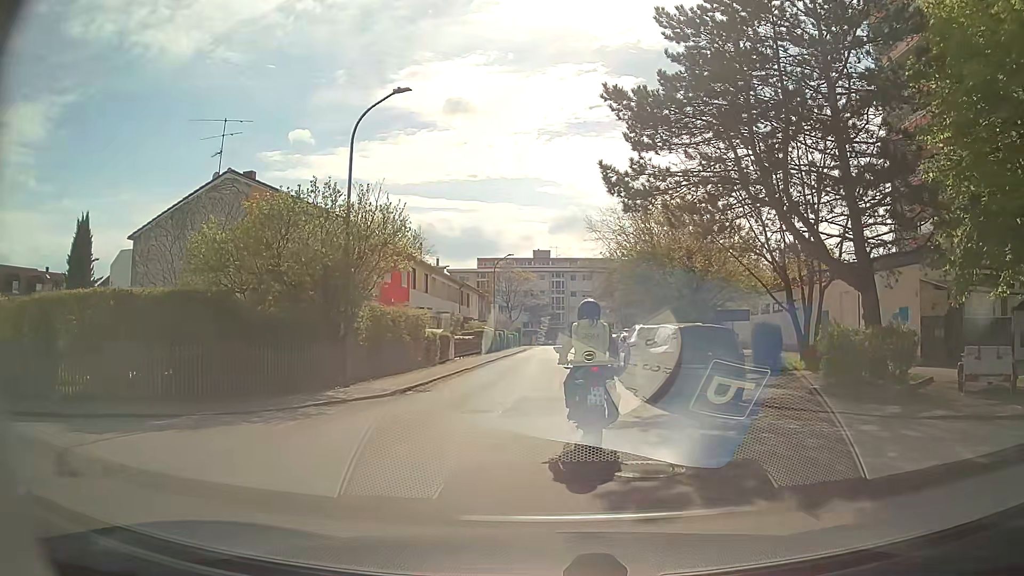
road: residential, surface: asphalt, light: Day
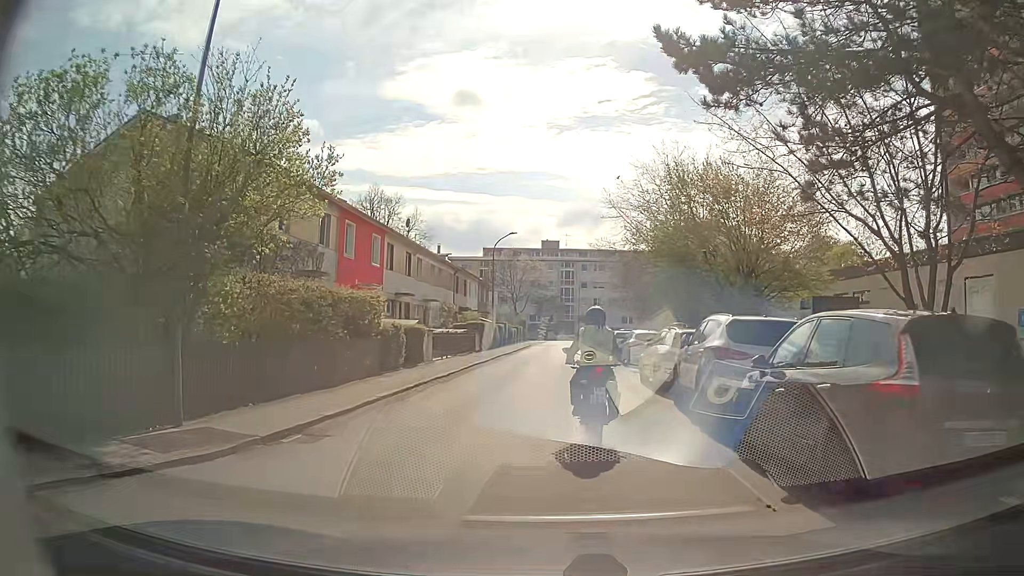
(-0.1, +8.6) m; -2°
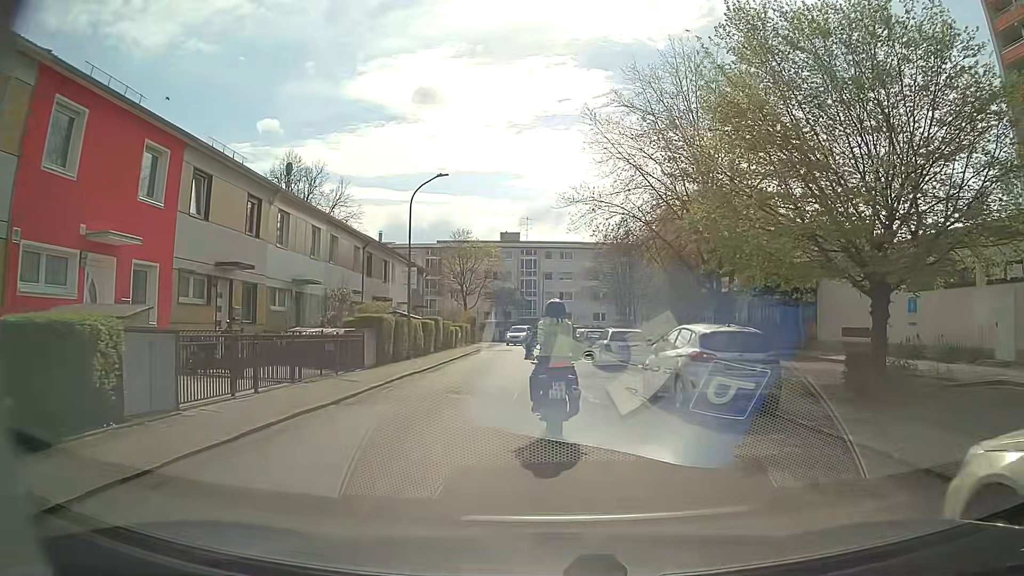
(+0.5, +16.6) m; +3°
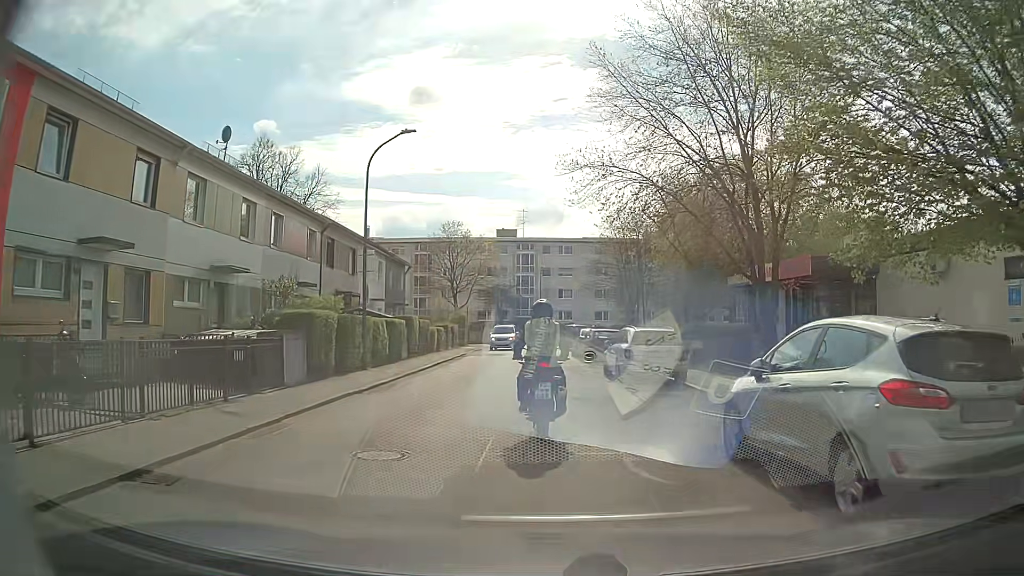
(+0.1, +6.4) m; 0°
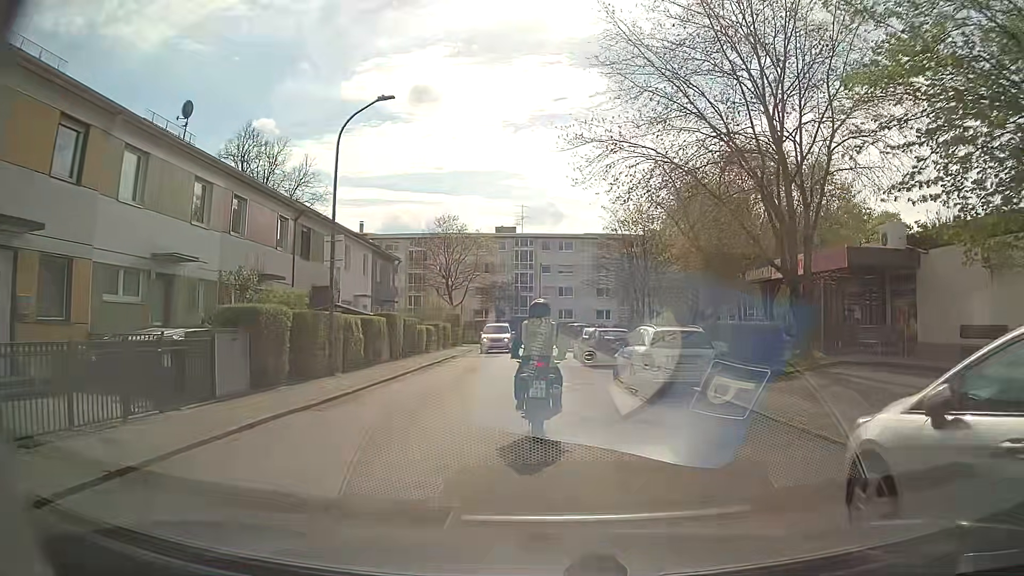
(0.0, +3.2) m; +1°
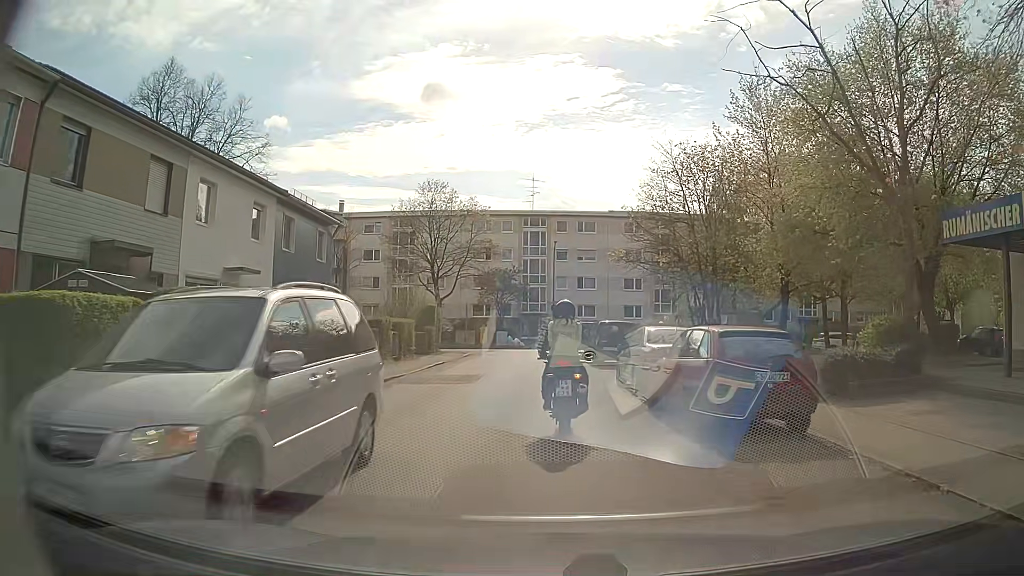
(-0.1, +15.9) m; -1°
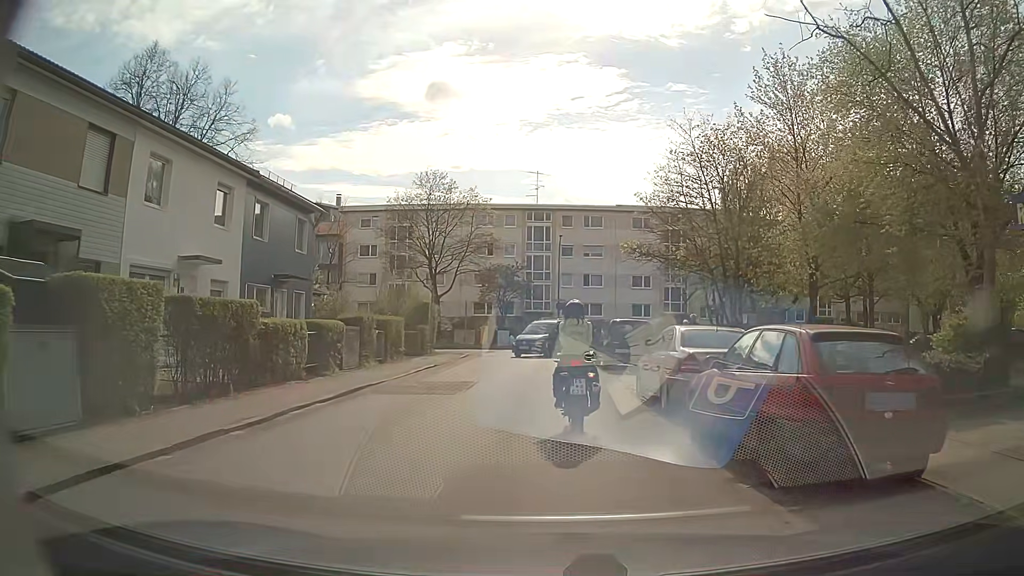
(0.0, +2.9) m; -1°
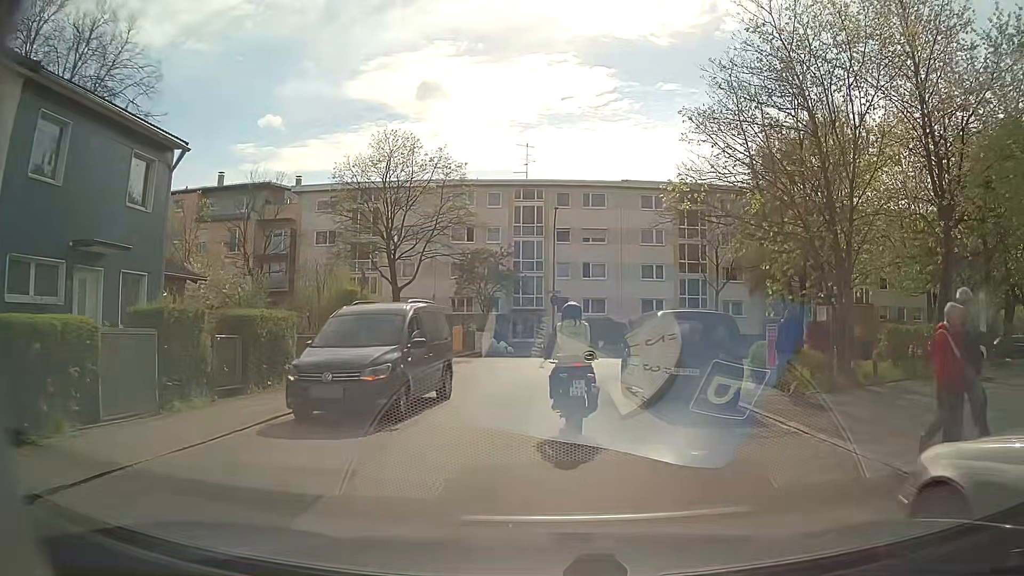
(0.0, +10.8) m; +1°
